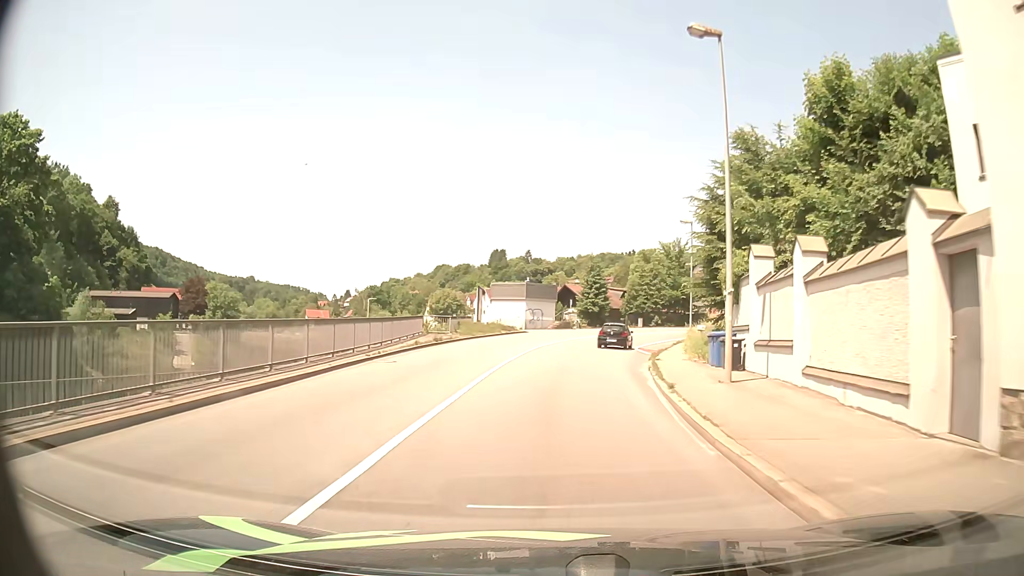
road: primary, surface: asphalt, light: Day
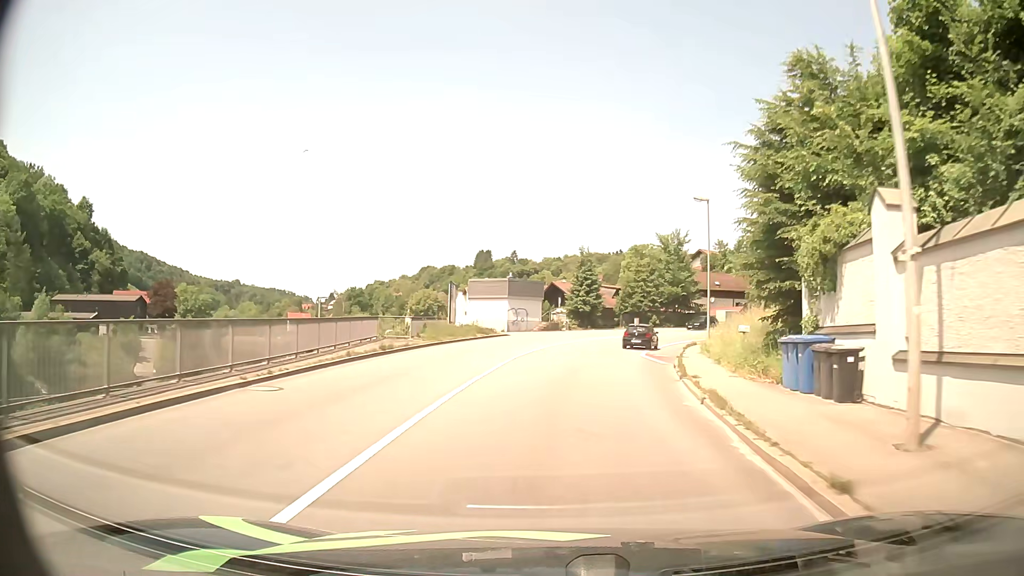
(+0.2, +8.2) m; +2°
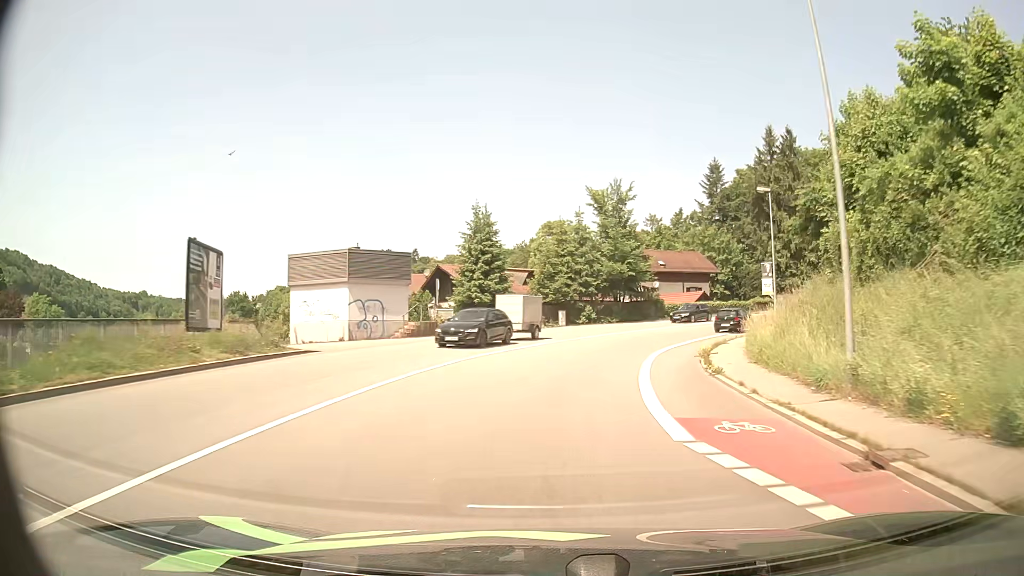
(+1.7, +24.6) m; +8°
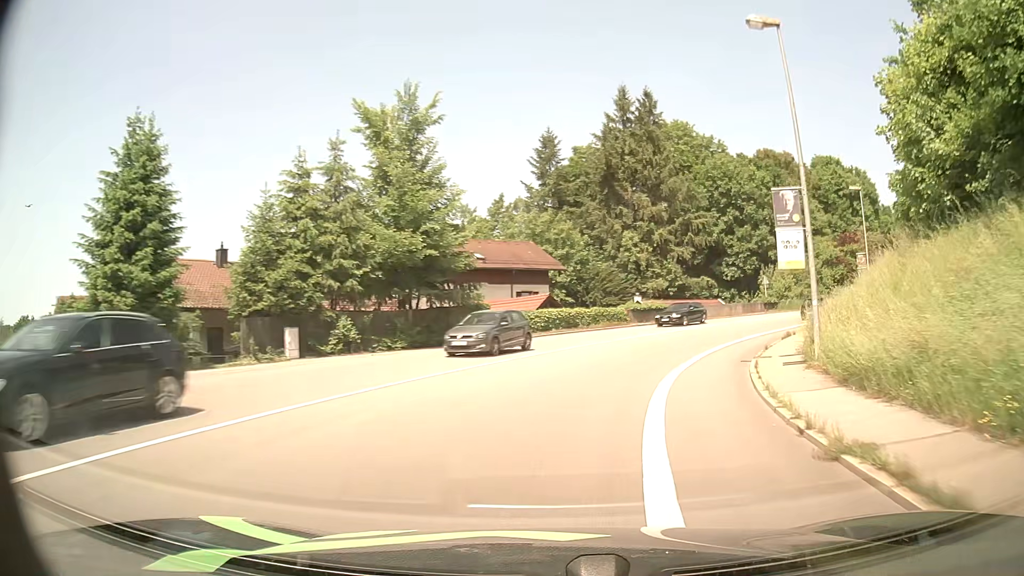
(+2.8, +24.6) m; +16°
